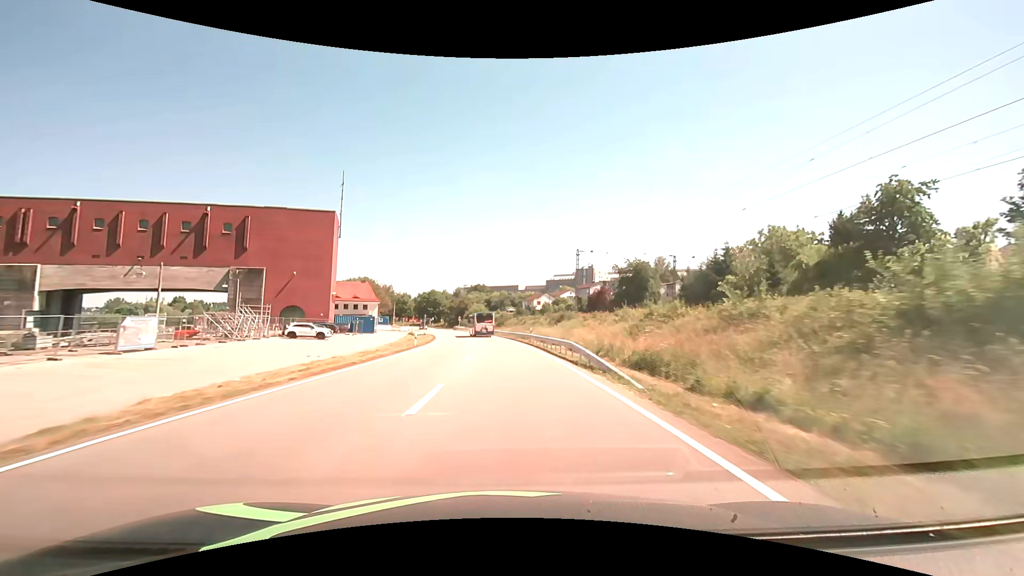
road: primary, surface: asphalt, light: Day
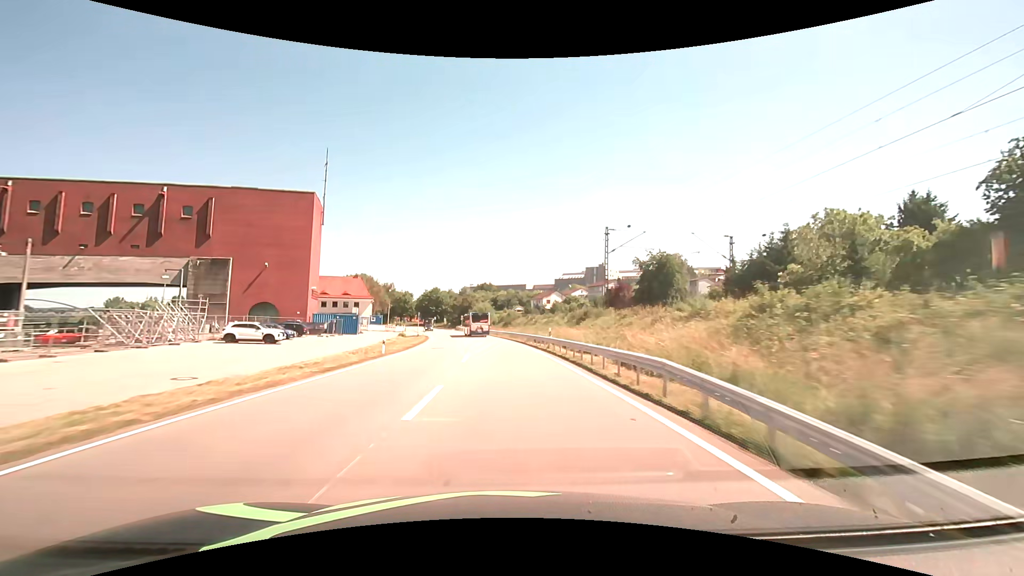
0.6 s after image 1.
(-0.1, +12.5) m; -1°
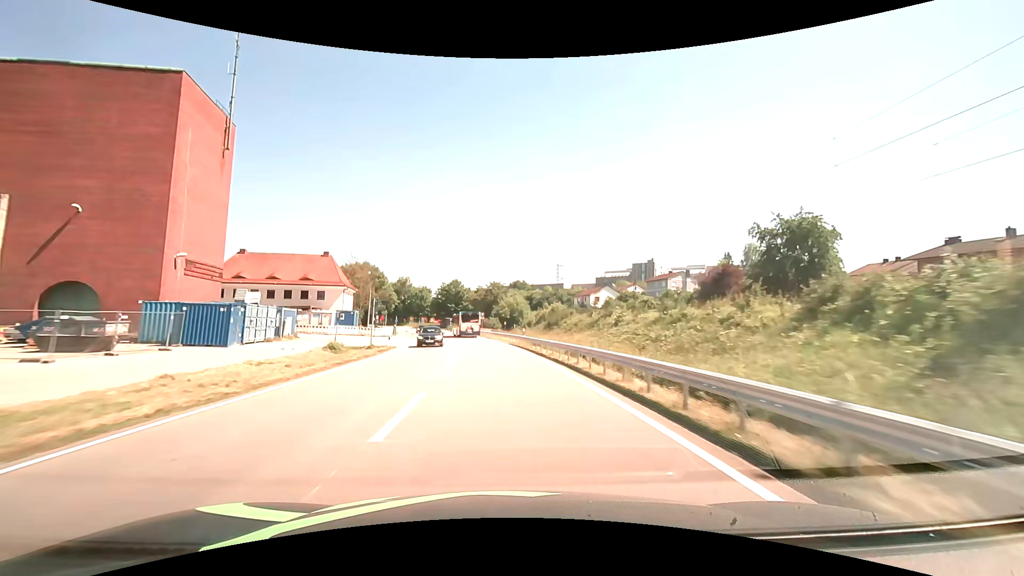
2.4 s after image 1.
(-1.1, +37.4) m; -4°
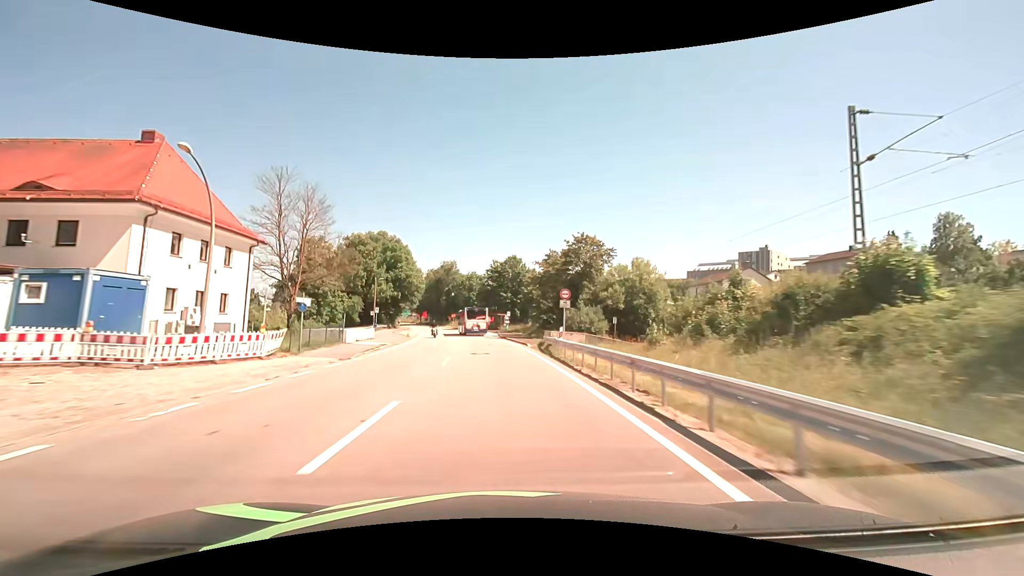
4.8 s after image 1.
(-3.1, +49.3) m; -7°
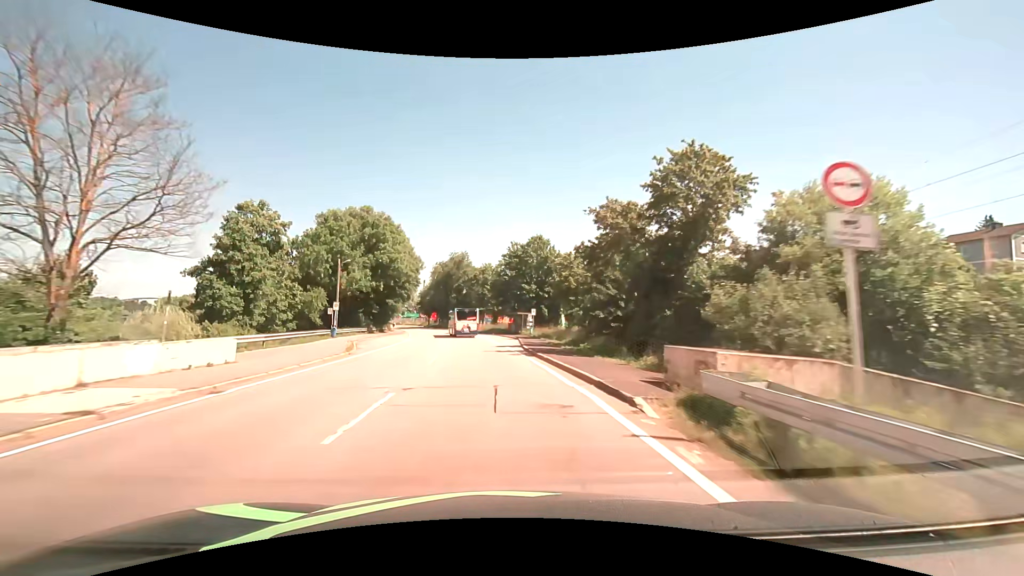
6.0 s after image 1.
(-0.6, +22.7) m; -3°
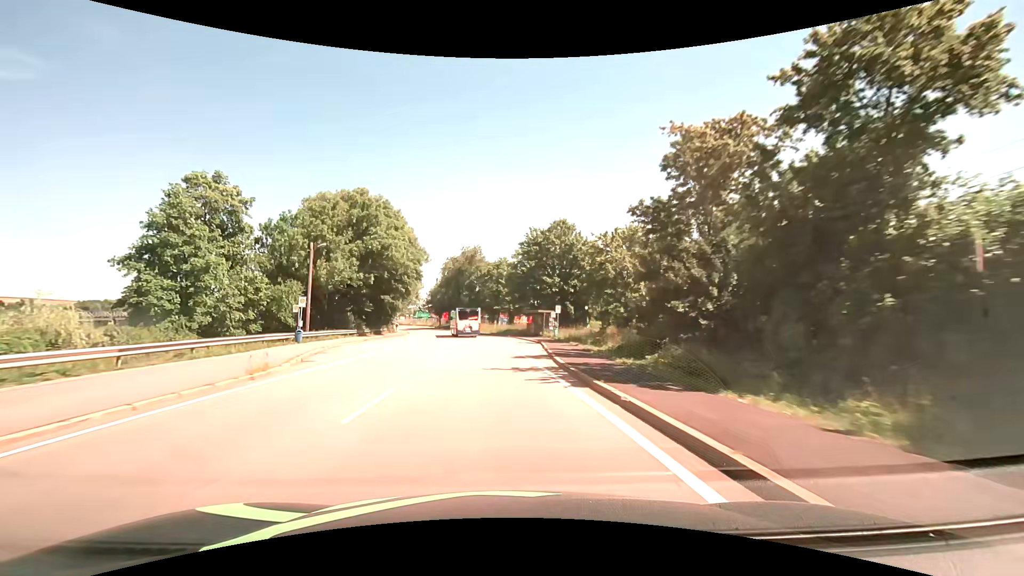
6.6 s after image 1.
(-0.2, +10.7) m; -2°
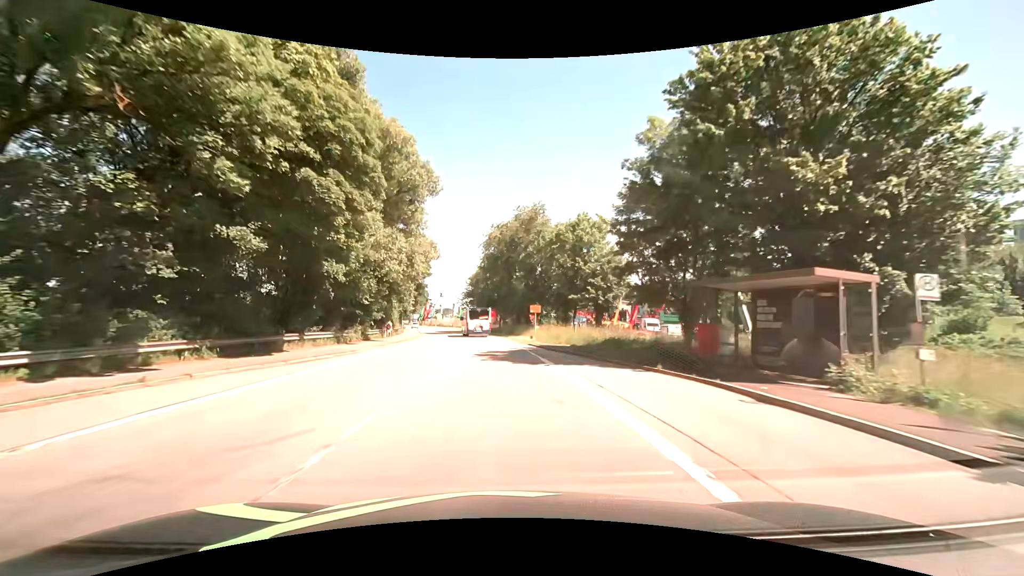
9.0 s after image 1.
(-2.6, +39.6) m; -7°
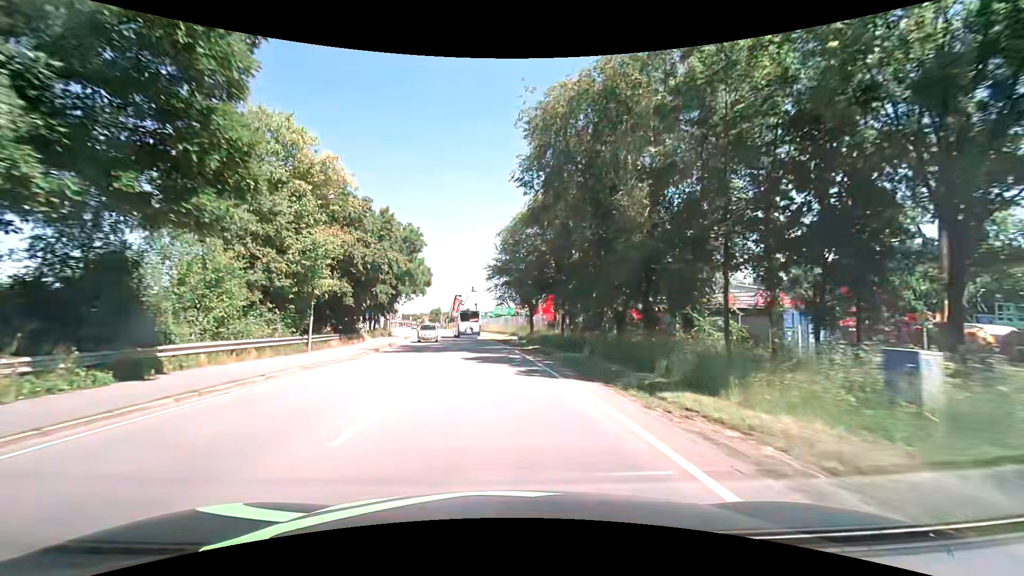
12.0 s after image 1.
(-1.9, +43.6) m; -5°
(0, +10) (0, +20) (-1, +30) (-2, +40) (-3, +50) (-5, +60) (-6, +70) (-8, +80) (-10, +89) (-12, +99) m
